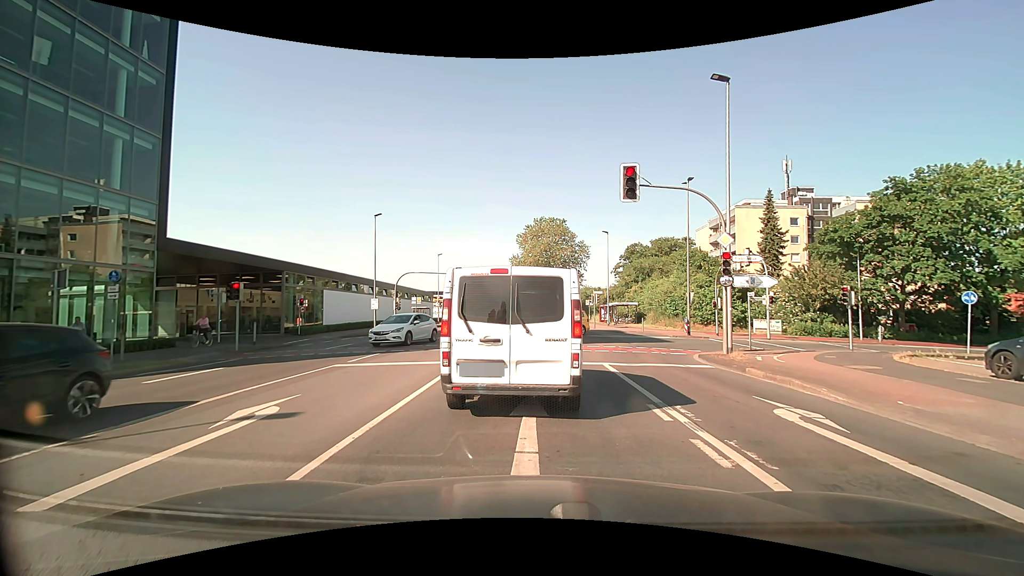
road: secondary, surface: asphalt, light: Day
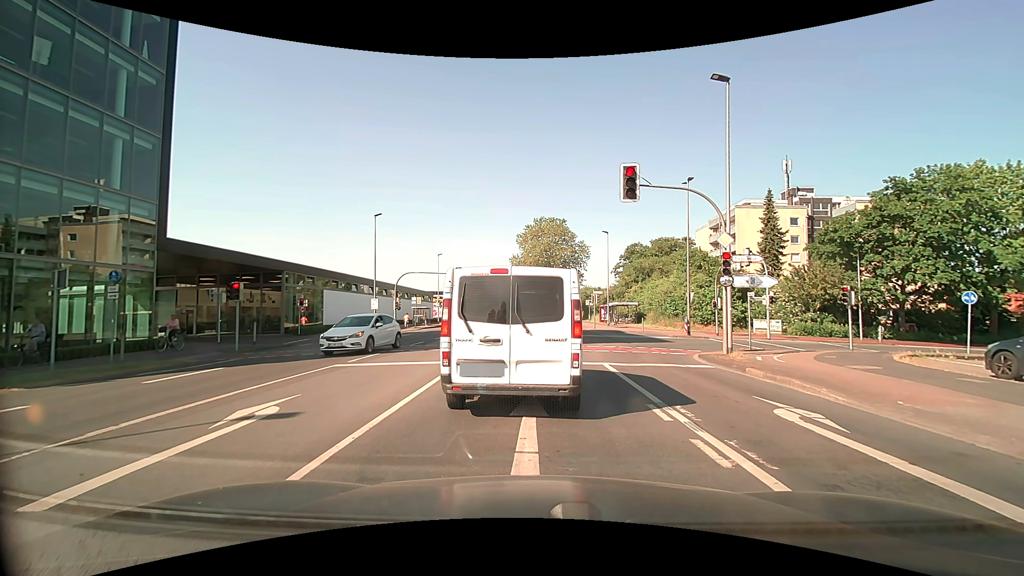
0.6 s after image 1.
(0.0, 0.0) m; 0°
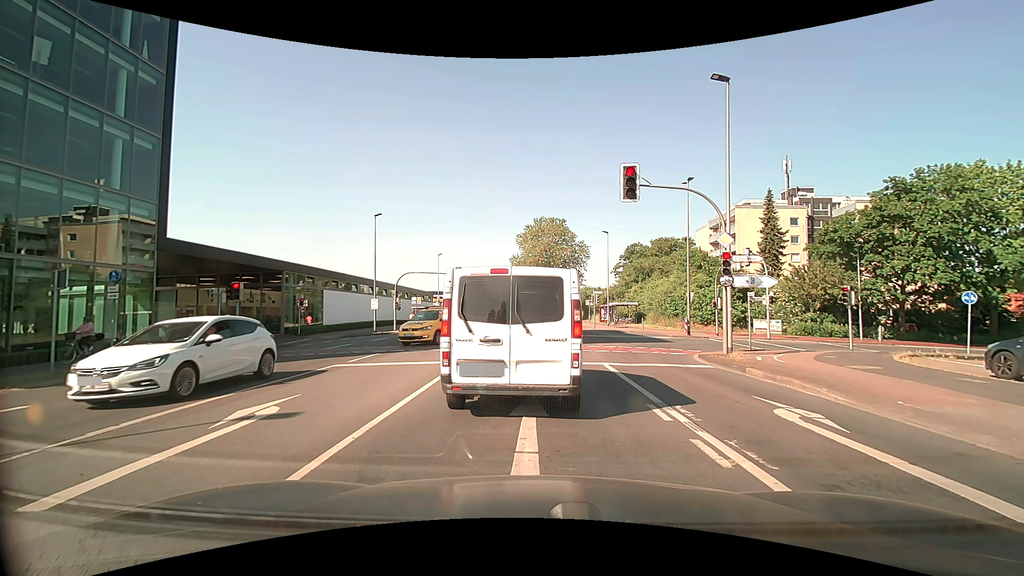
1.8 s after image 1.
(0.0, 0.0) m; 0°
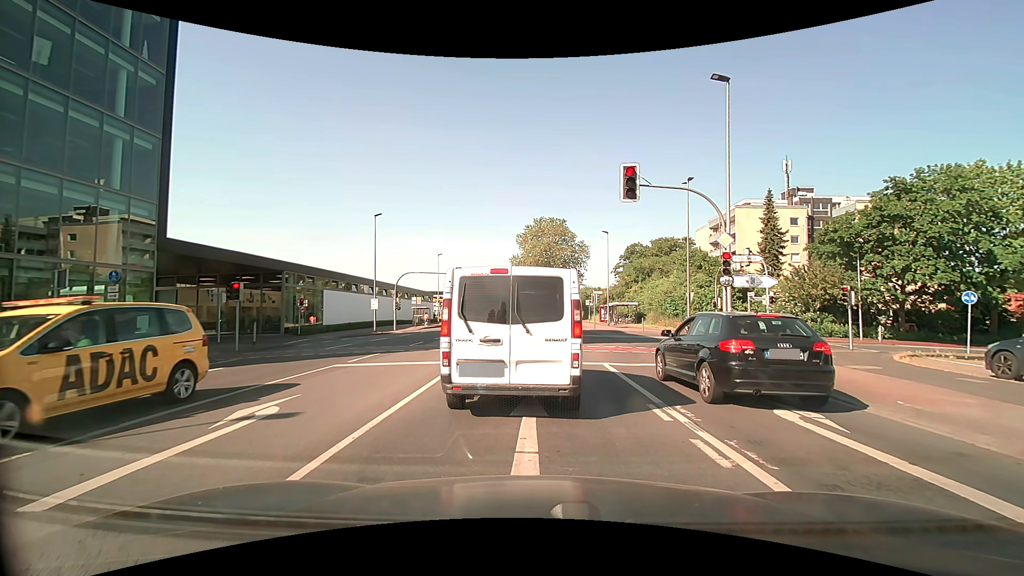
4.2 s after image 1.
(0.0, 0.0) m; 0°
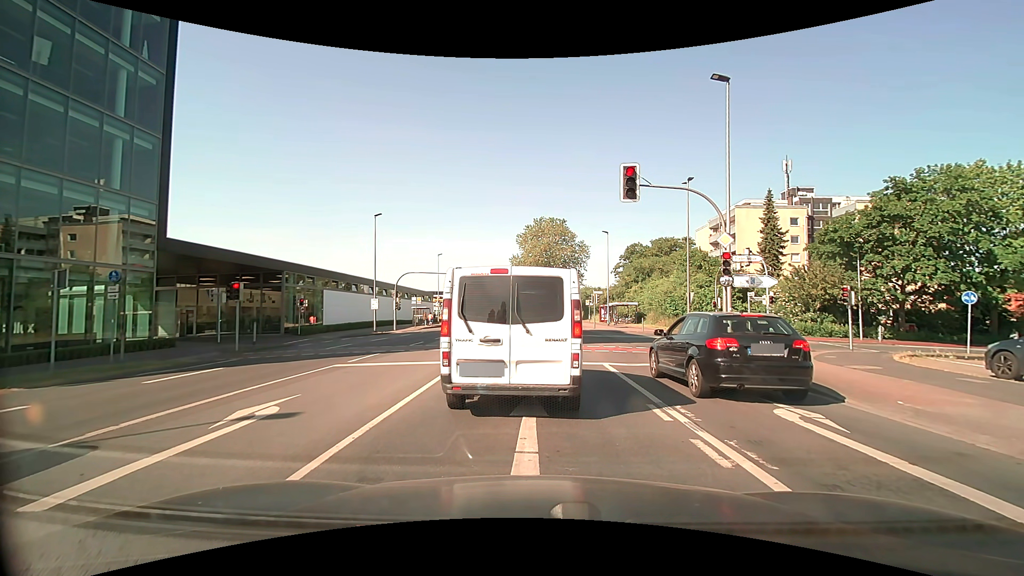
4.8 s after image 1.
(0.0, 0.0) m; 0°
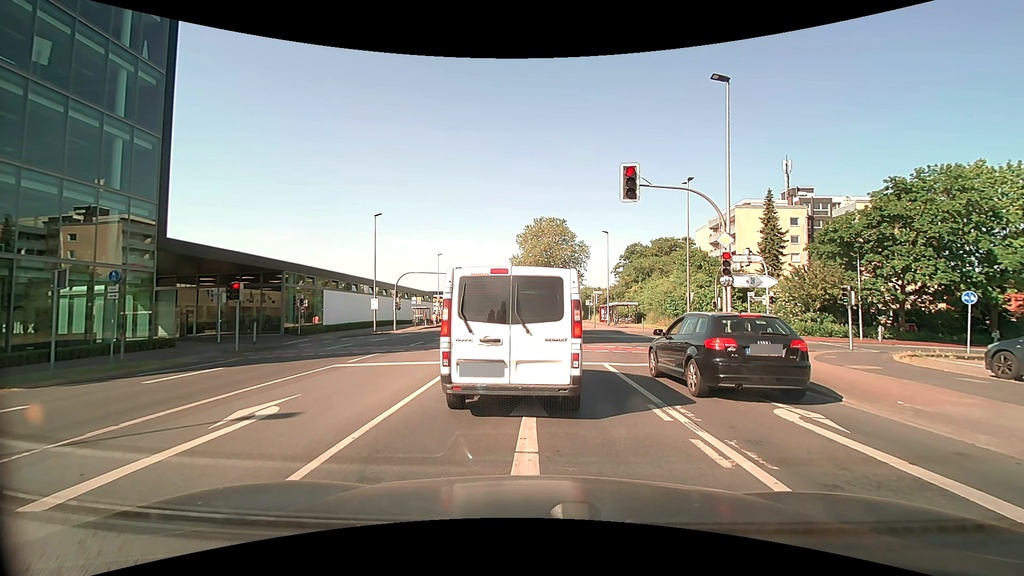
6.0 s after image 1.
(0.0, 0.0) m; 0°
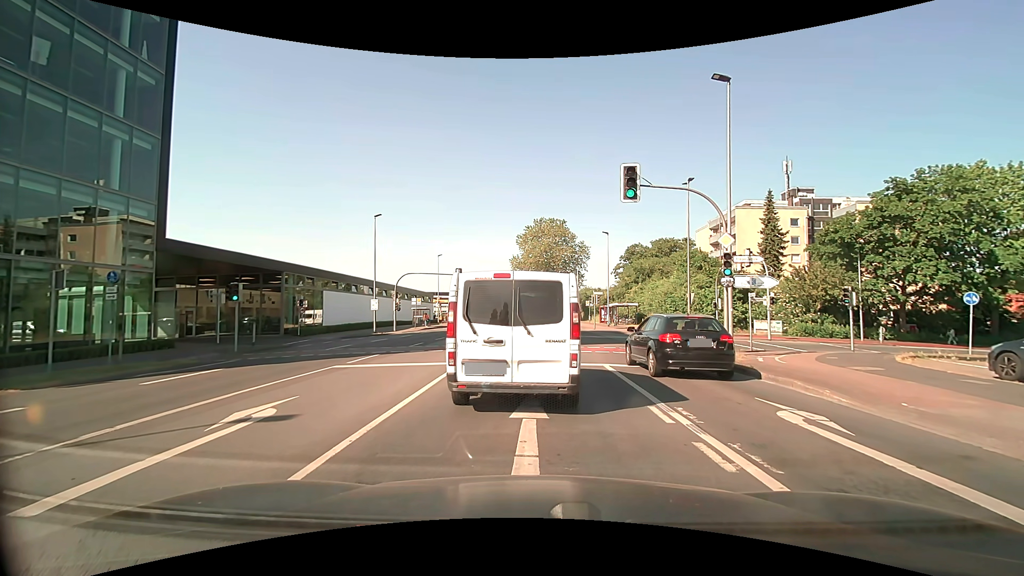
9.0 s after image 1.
(0.0, 0.0) m; 0°
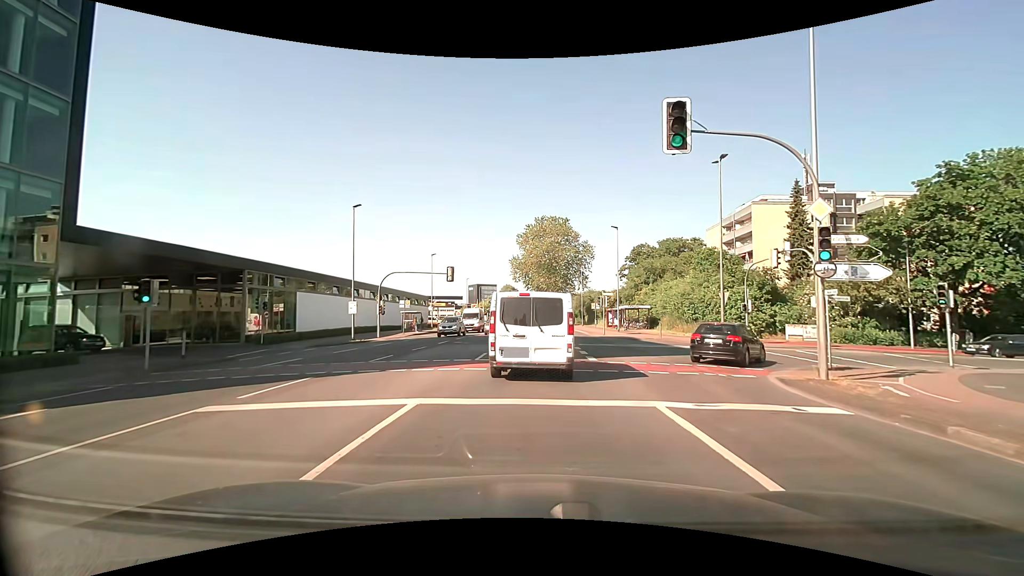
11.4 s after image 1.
(-0.2, +6.0) m; -1°
(0, +10) (0, +20) (0, +30) (0, +40) (0, +50) (0, +60) (0, +70) (0, +80) (0, +90) (0, +100) m
